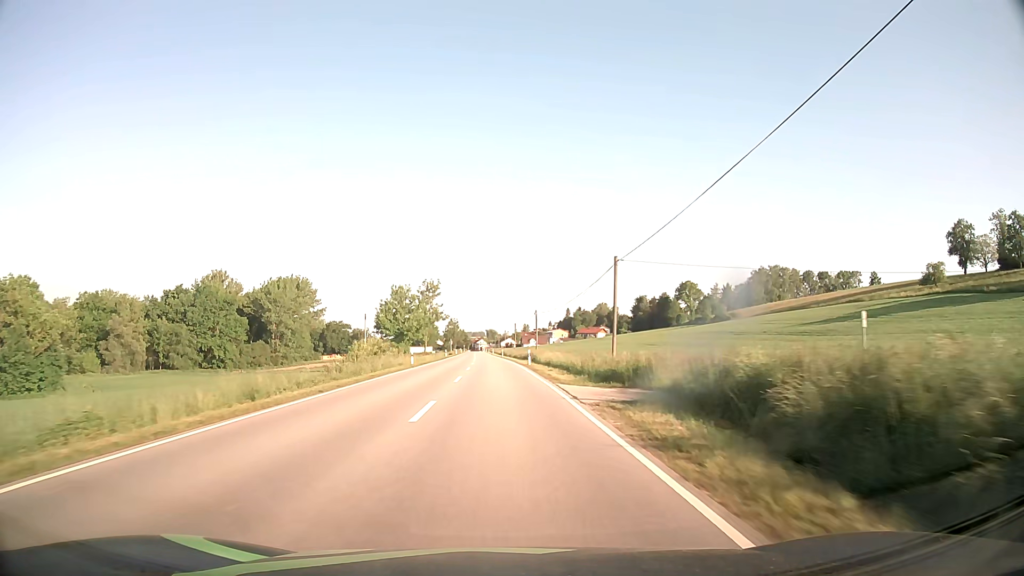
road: secondary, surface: asphalt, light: Day
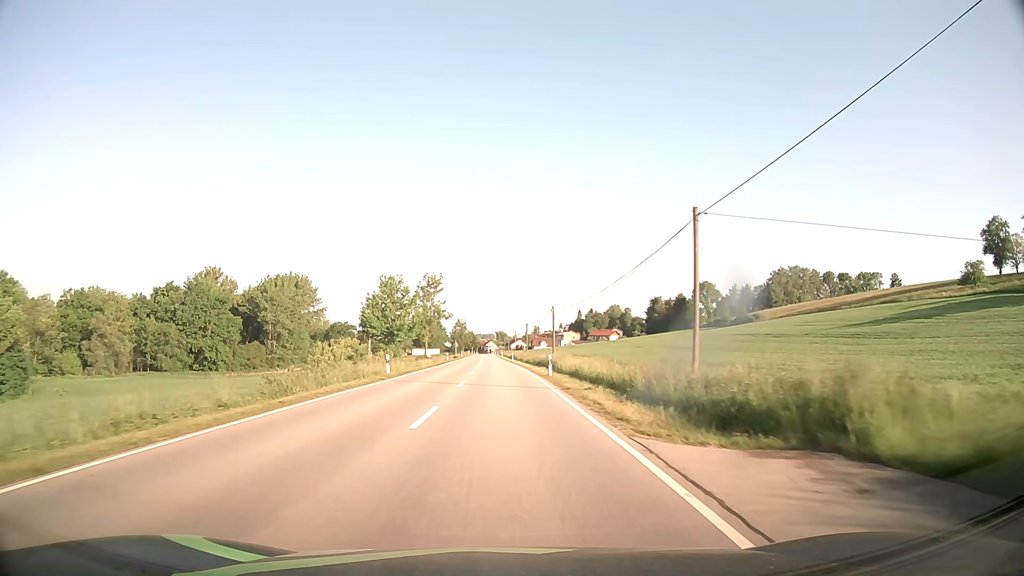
(-0.1, +12.6) m; -1°
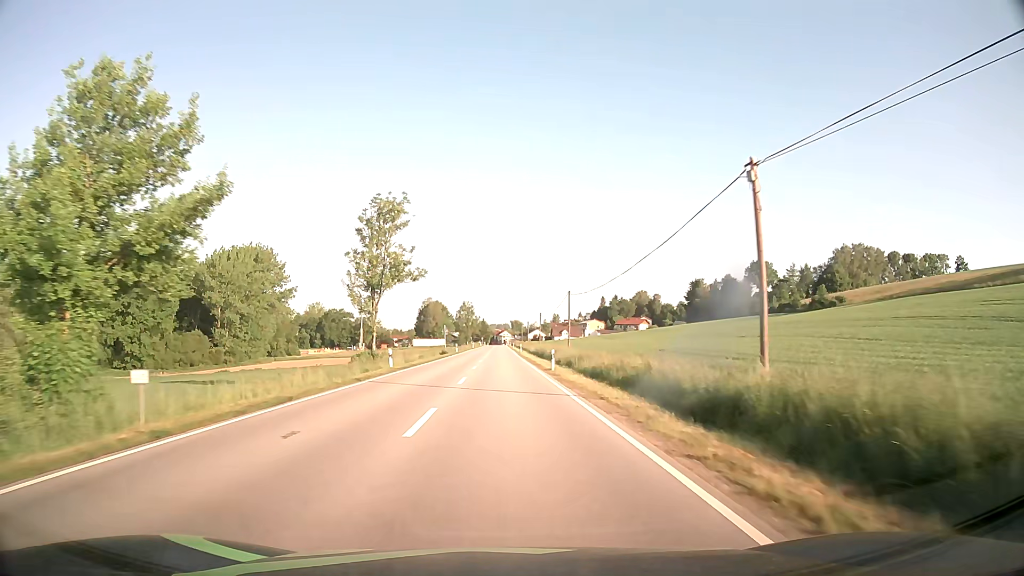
(-0.7, +49.4) m; -1°
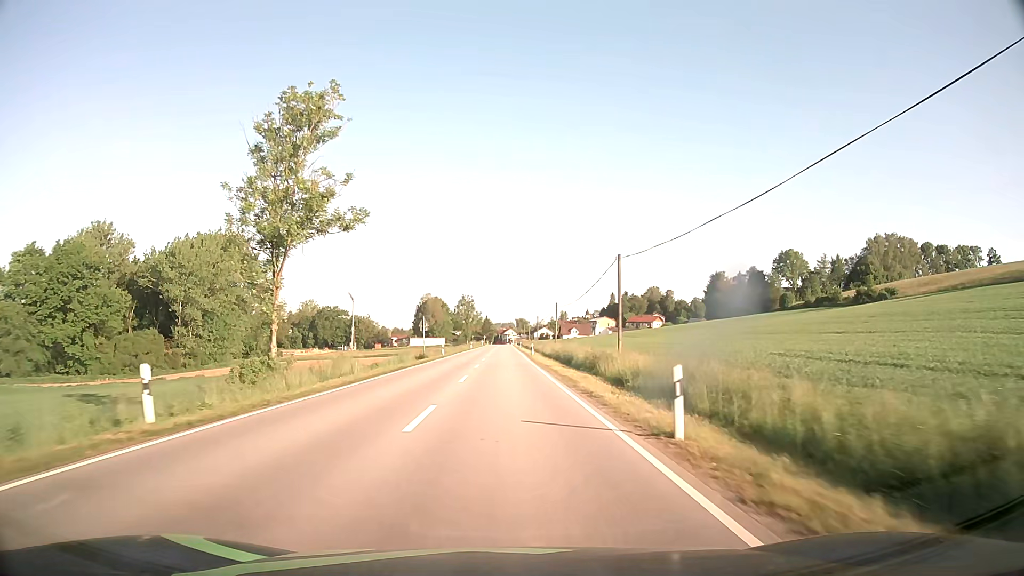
(0.0, +23.4) m; 0°
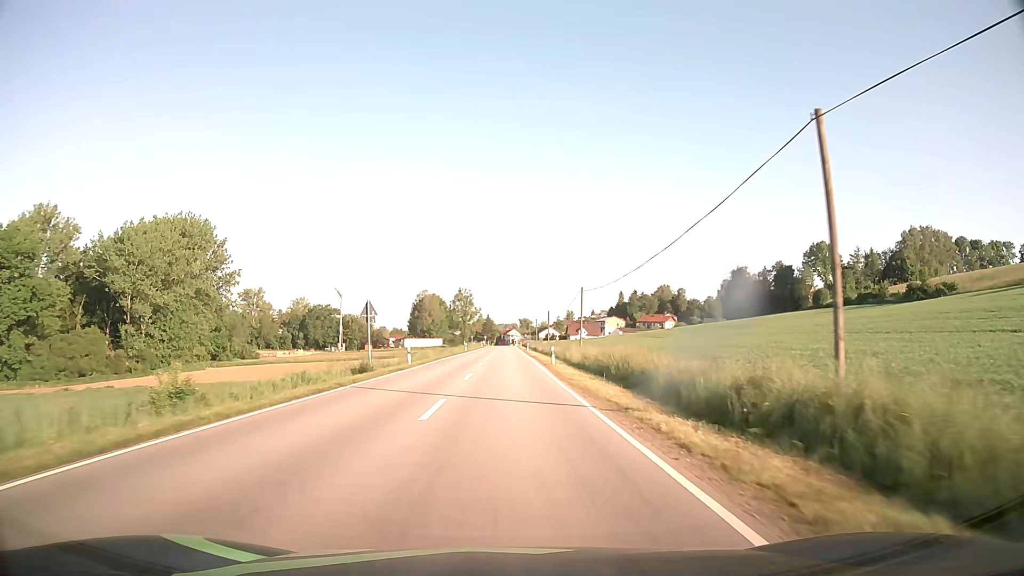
(-0.1, +22.4) m; 0°
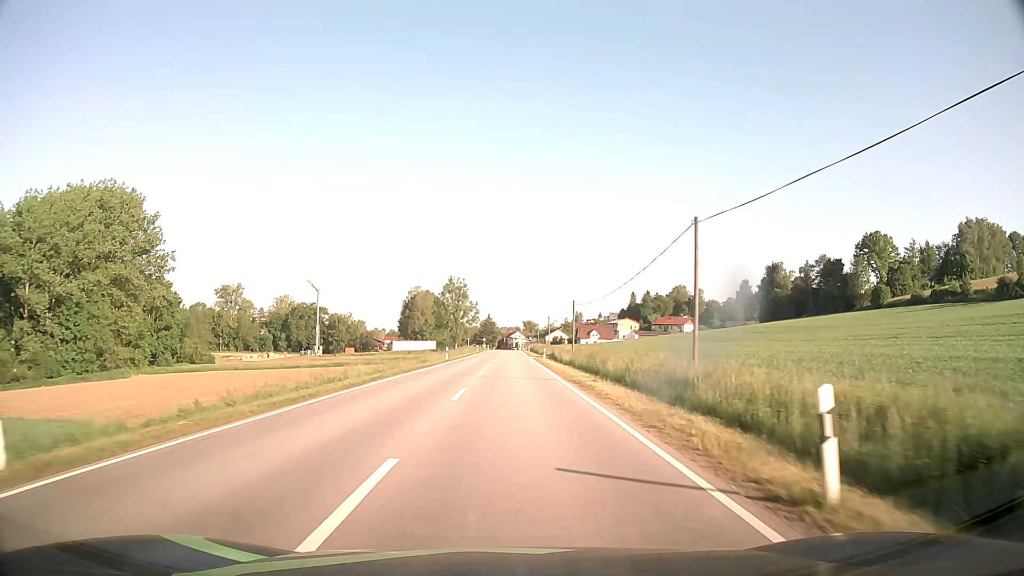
(-0.1, +31.6) m; 0°
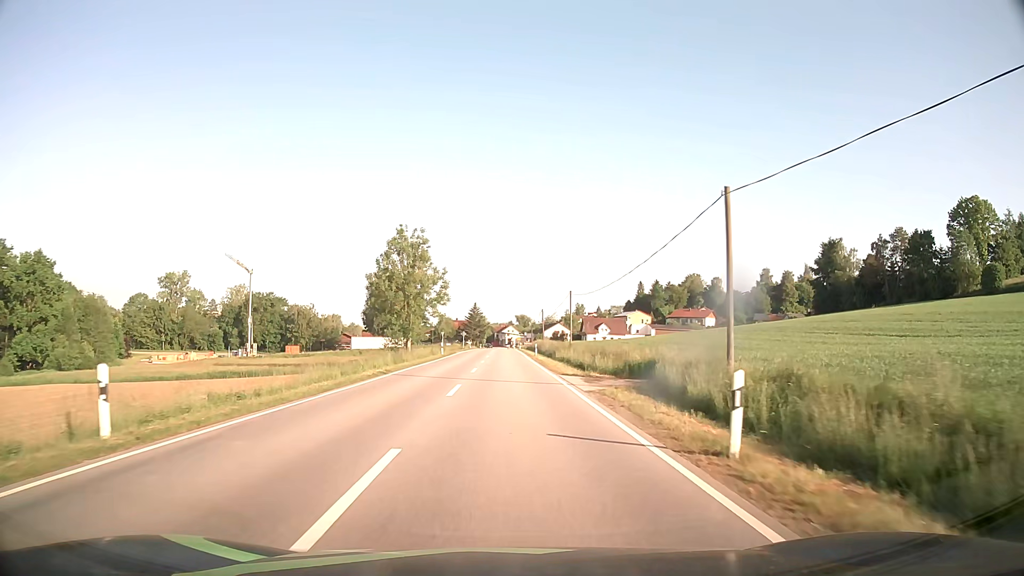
(+0.4, +47.1) m; +1°
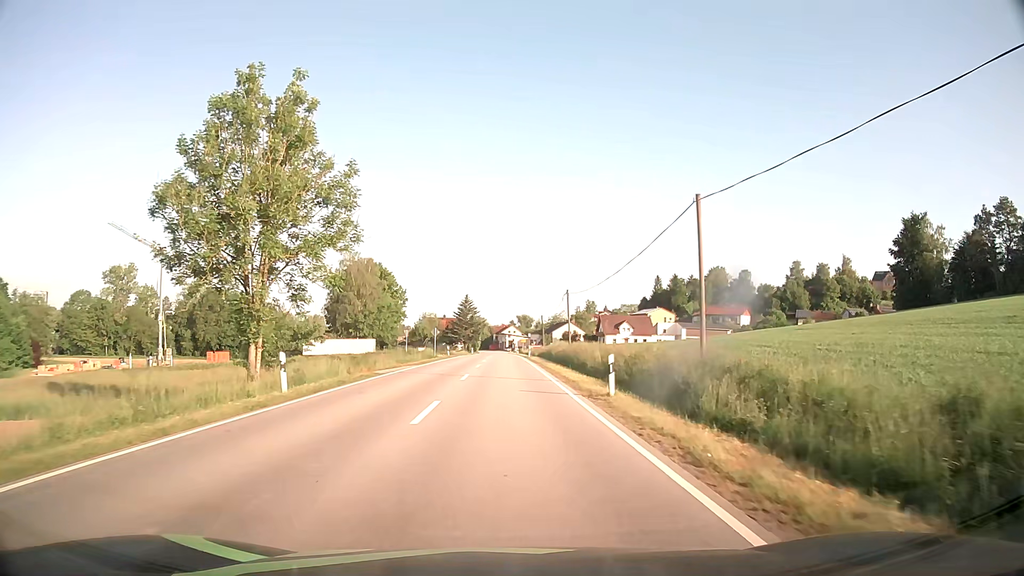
(0.0, +41.2) m; 0°
